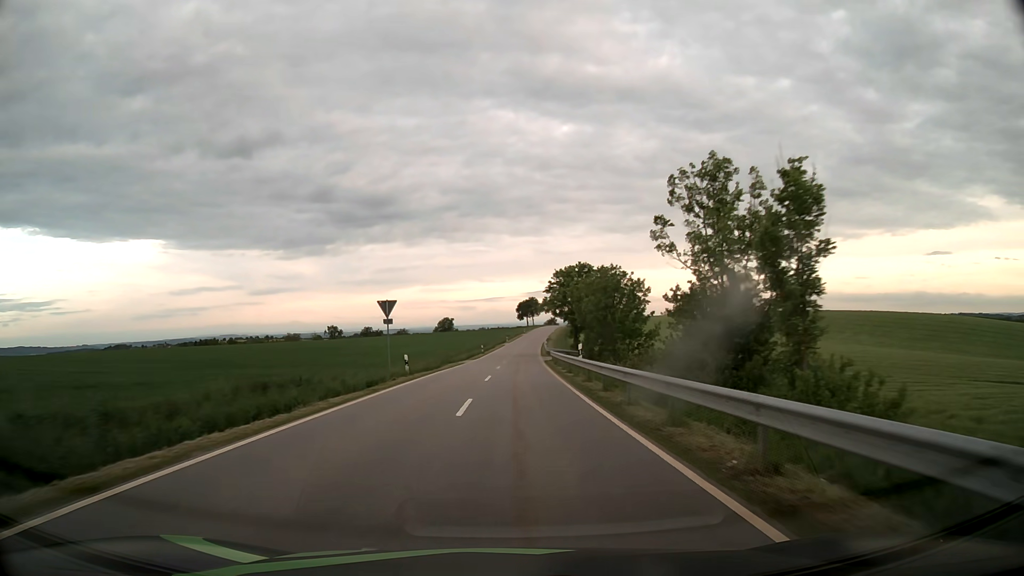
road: tertiary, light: Day
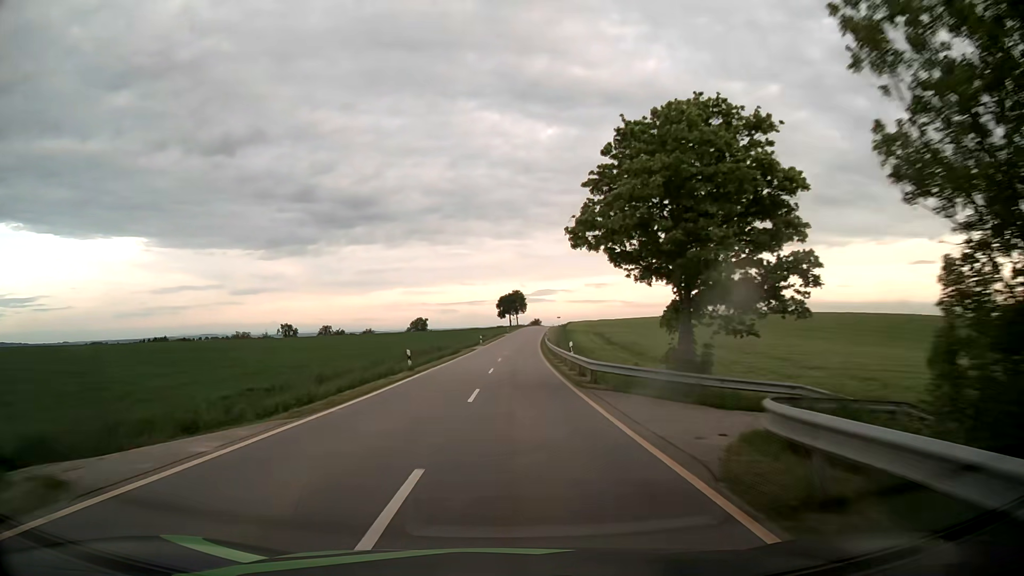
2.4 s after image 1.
(+0.8, +45.9) m; +2°
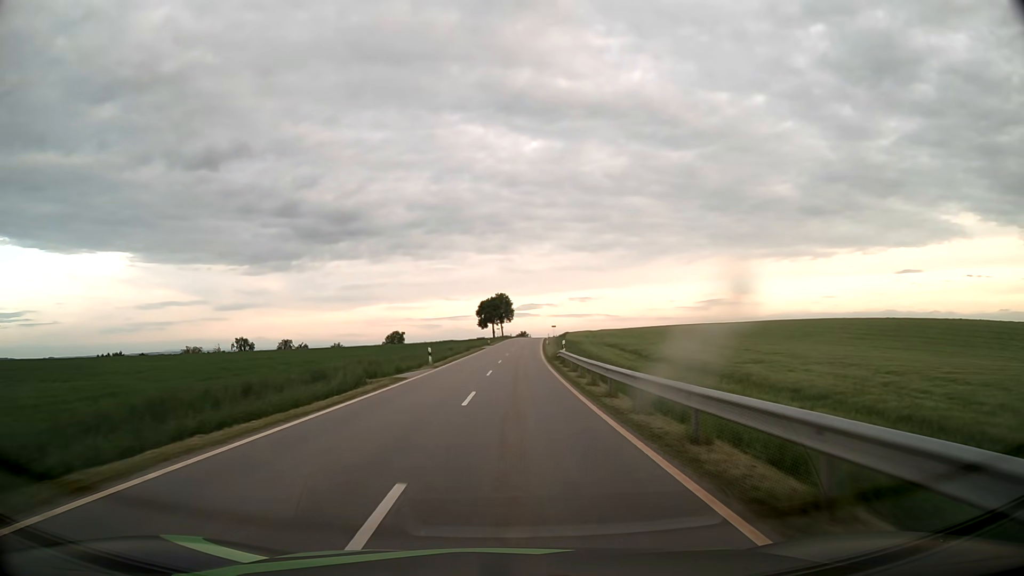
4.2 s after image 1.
(+0.5, +37.4) m; +1°
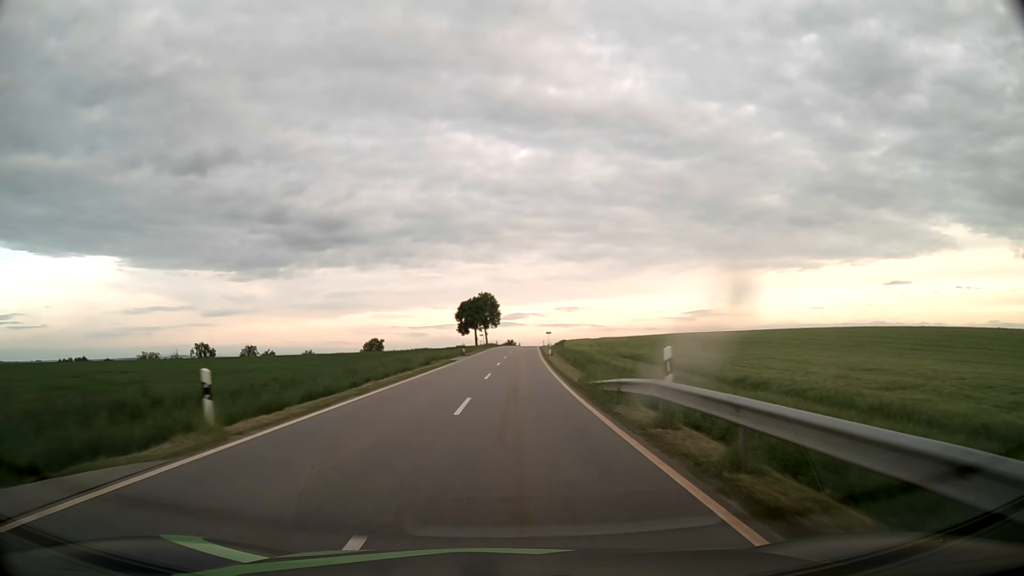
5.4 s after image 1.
(+0.2, +26.3) m; +1°
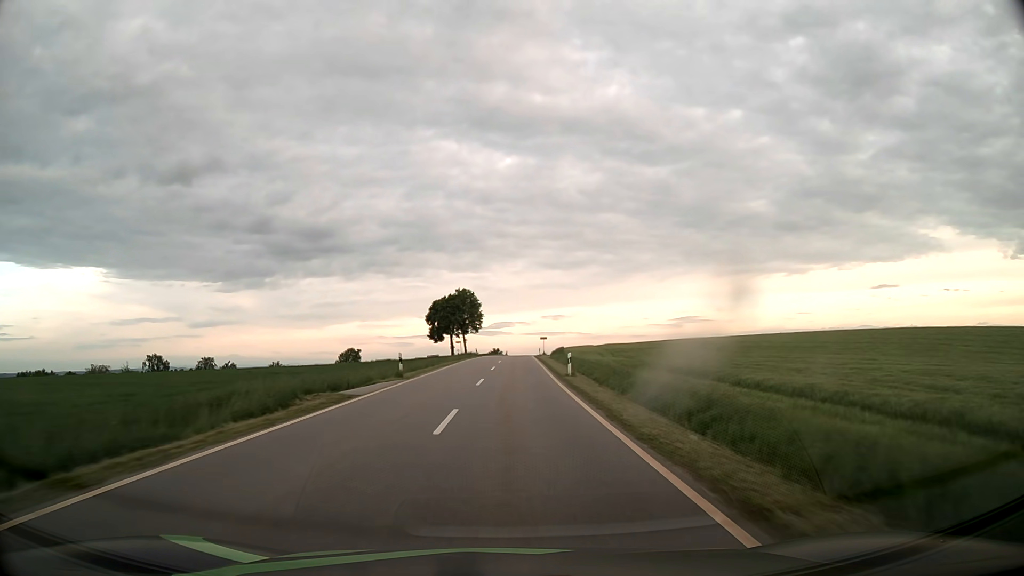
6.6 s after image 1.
(+0.4, +27.2) m; +1°
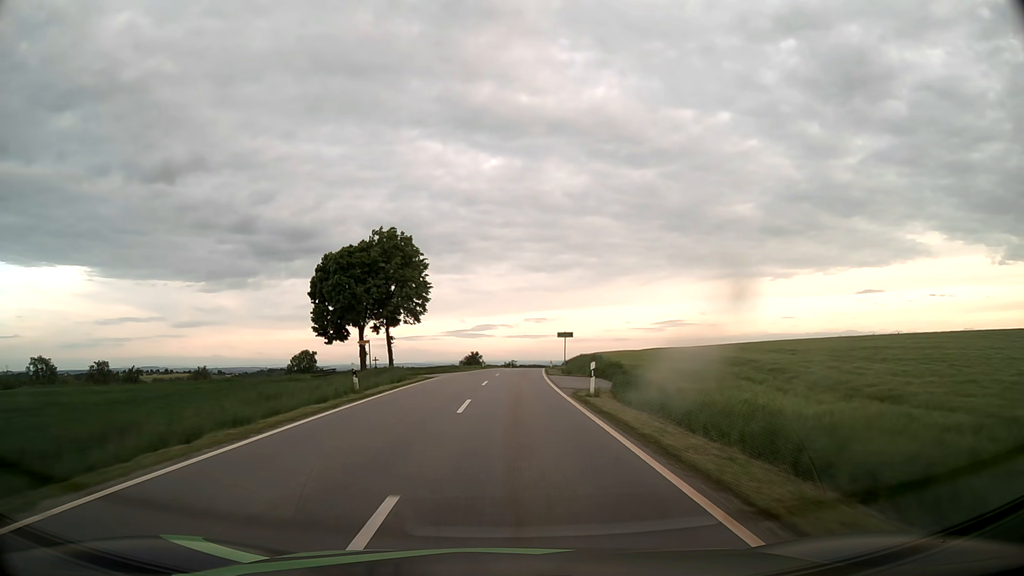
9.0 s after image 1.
(+0.6, +57.0) m; +1°
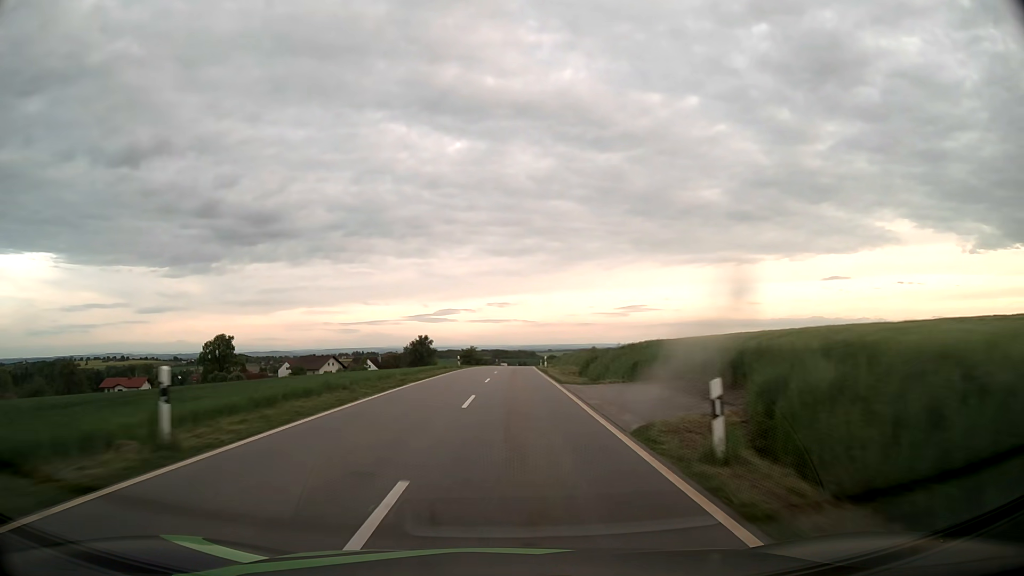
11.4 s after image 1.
(+1.4, +60.3) m; +3°
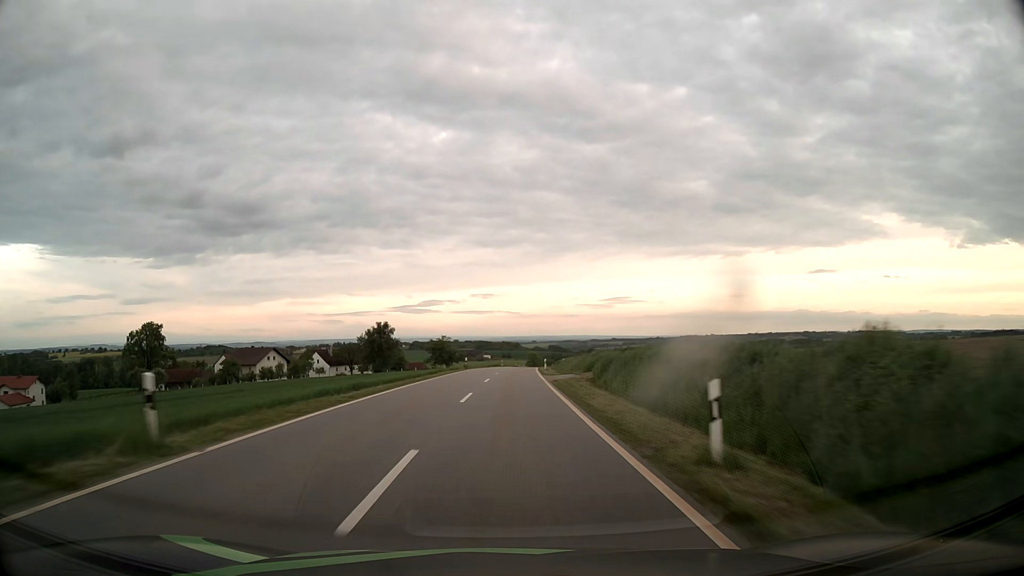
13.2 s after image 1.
(+0.6, +46.6) m; +1°
(0, +10) (0, +20) (0, +30) (0, +40) (+1, +50) (+1, +60) (+2, +70) (+2, +80) (+3, +90) (+3, +100) m
